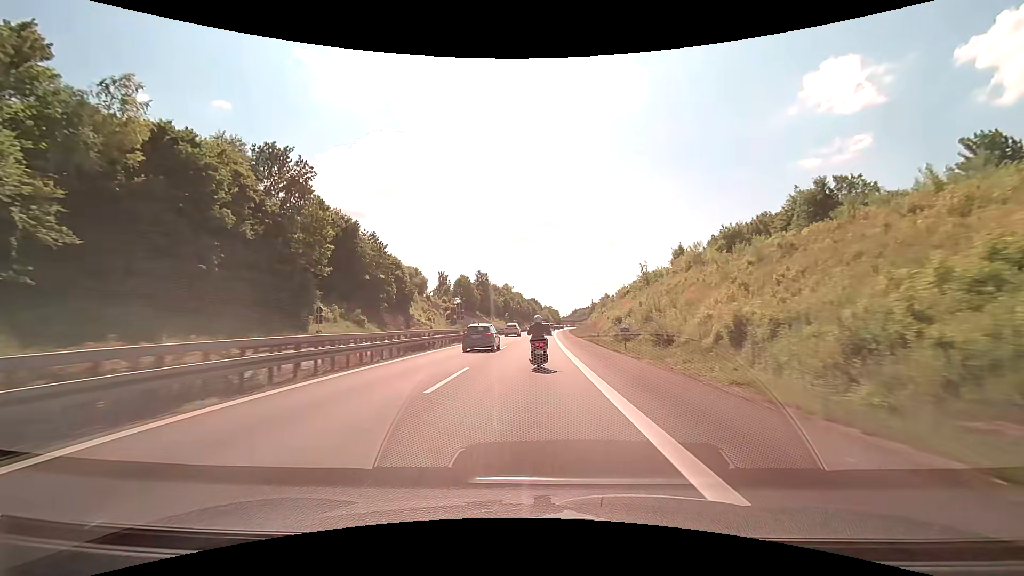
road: motorway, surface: asphalt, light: Day
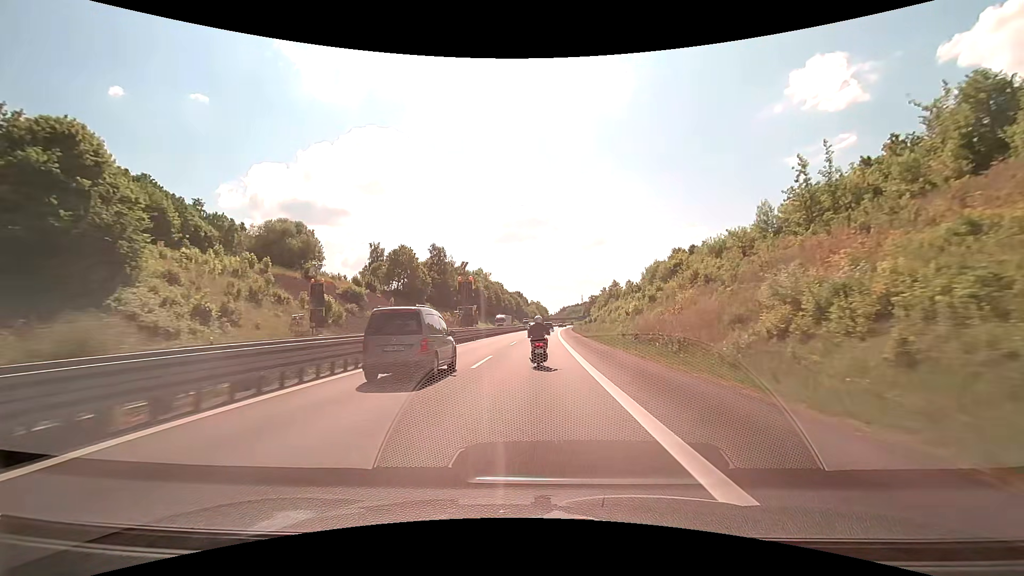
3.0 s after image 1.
(+0.9, +66.4) m; +2°
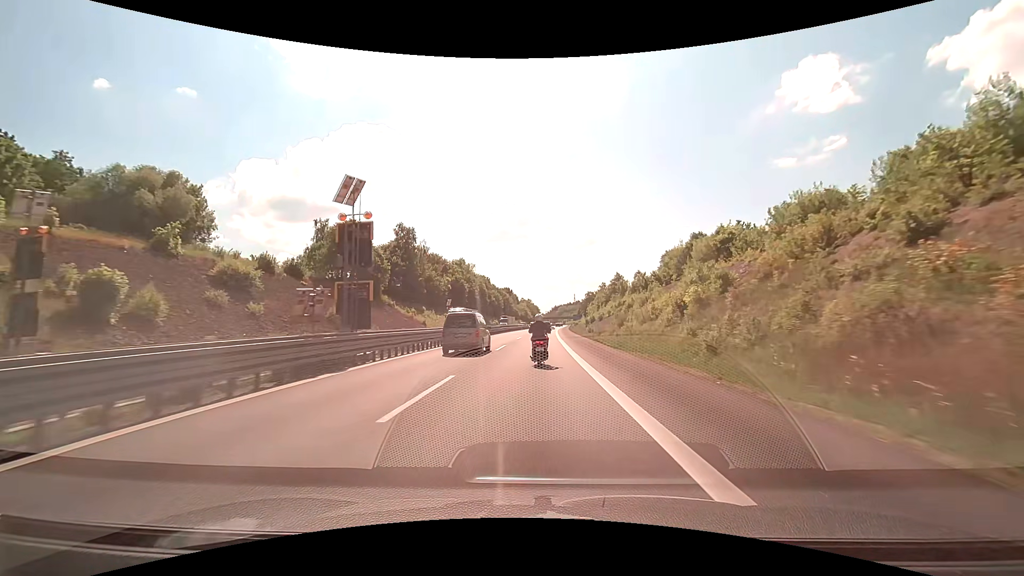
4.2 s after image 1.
(+0.3, +26.9) m; +1°
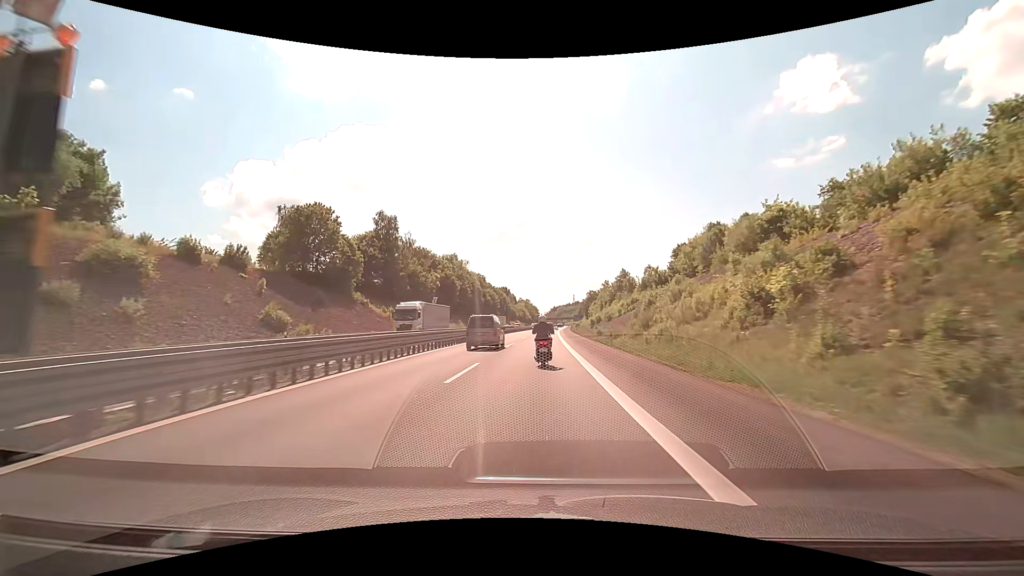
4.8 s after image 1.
(+0.1, +13.4) m; 0°
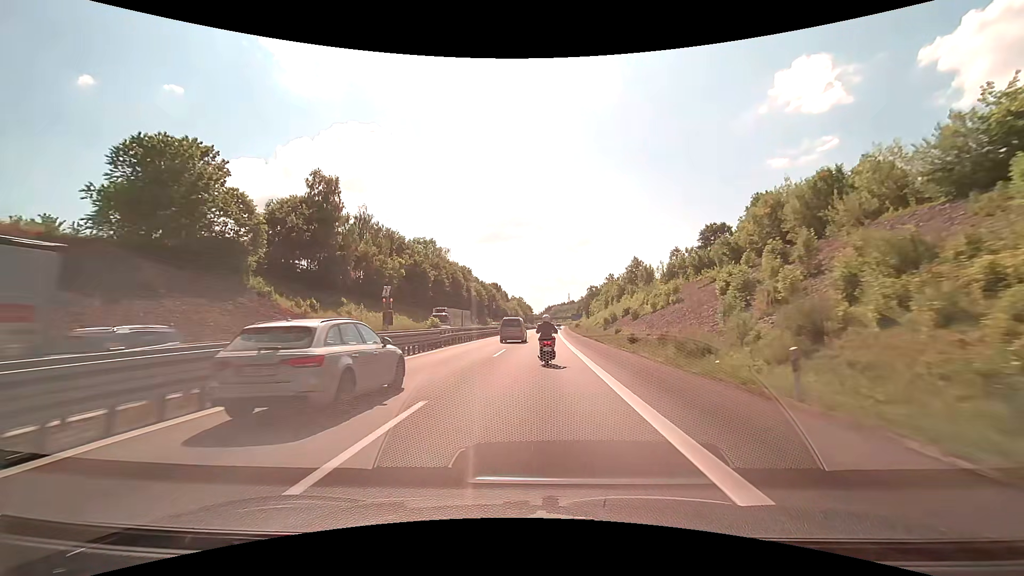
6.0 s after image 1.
(+0.1, +26.7) m; +1°
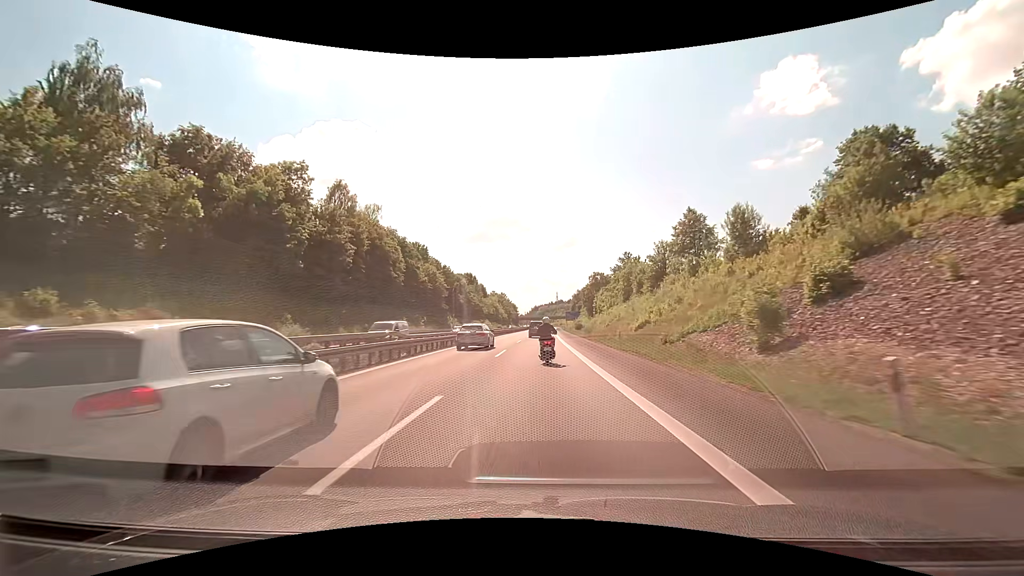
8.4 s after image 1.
(+0.7, +53.2) m; +1°
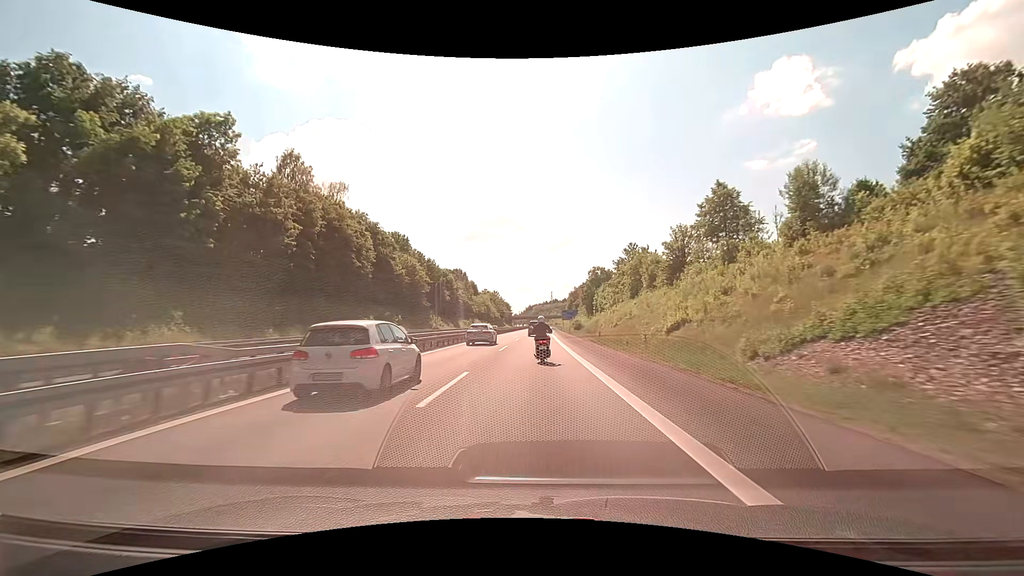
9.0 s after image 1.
(+0.1, +13.5) m; +1°
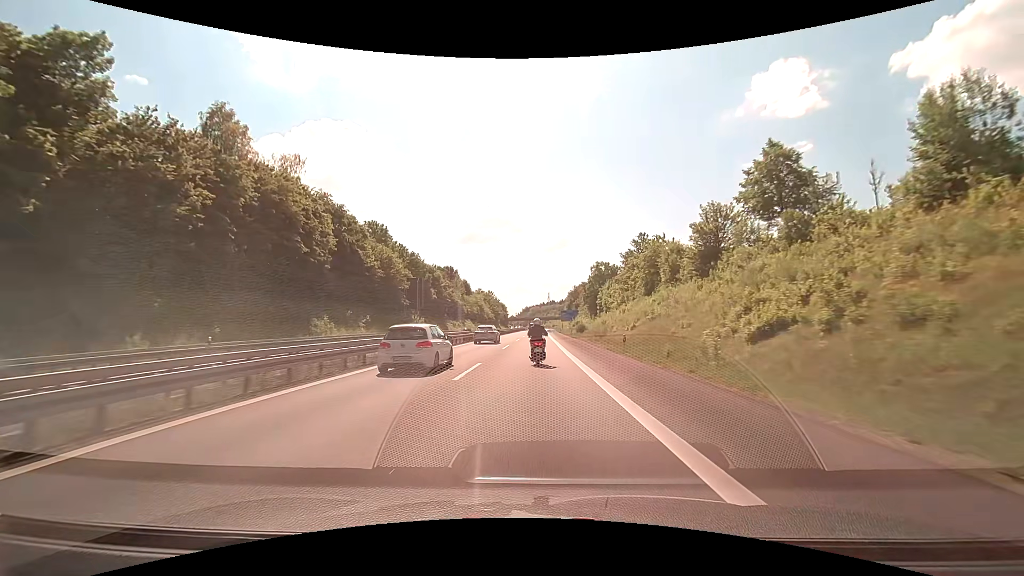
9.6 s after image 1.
(+0.1, +13.6) m; 0°
(0, +10) (0, +20) (0, +30) (0, +40) (0, +50) (0, +60) (0, +70) (0, +80) (+1, +90) (+1, +100) m
